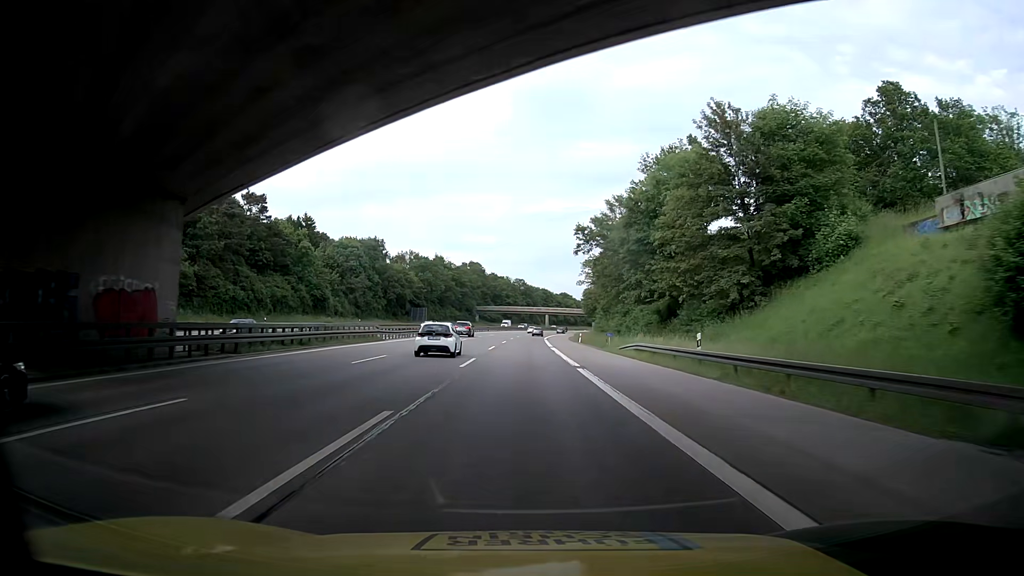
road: motorway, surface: asphalt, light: Day
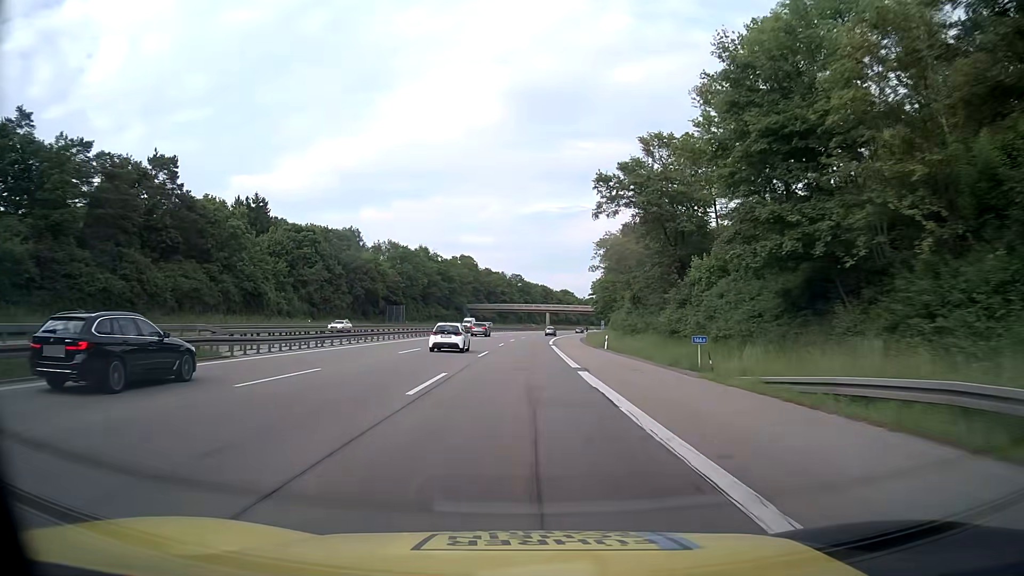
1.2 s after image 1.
(+0.2, +27.3) m; +1°
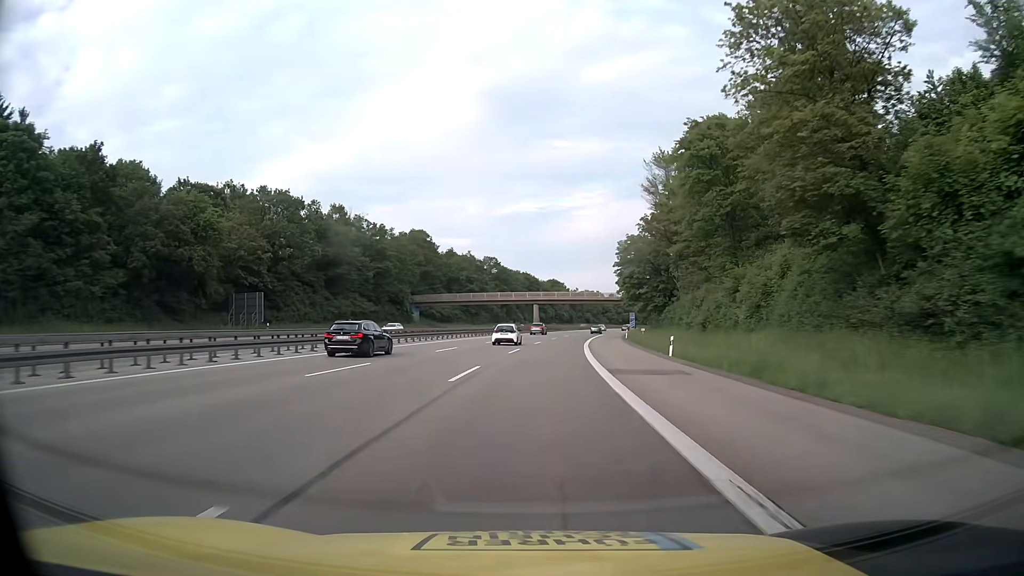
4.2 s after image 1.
(+0.9, +68.4) m; +2°
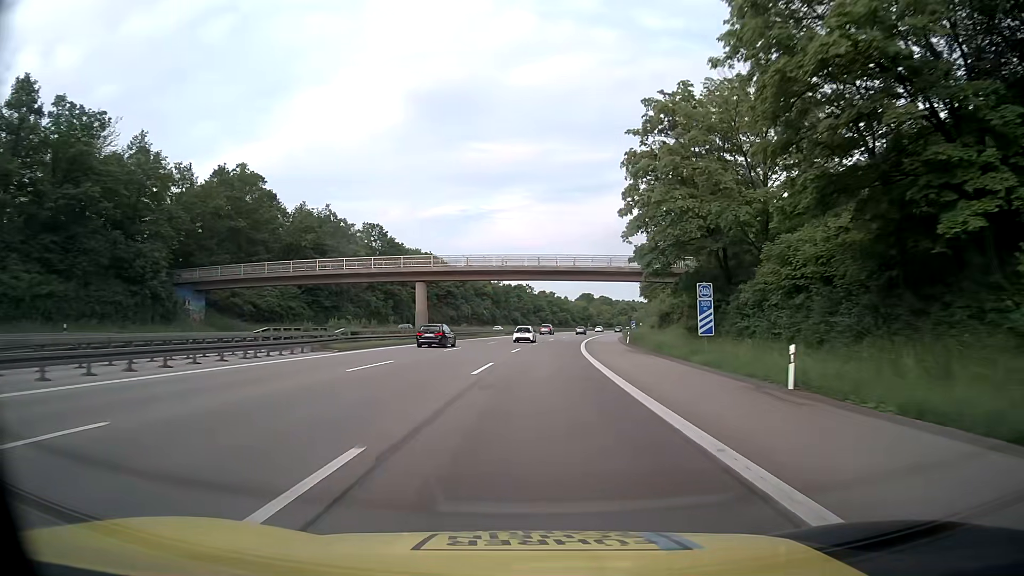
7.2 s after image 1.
(+3.9, +68.2) m; +7°
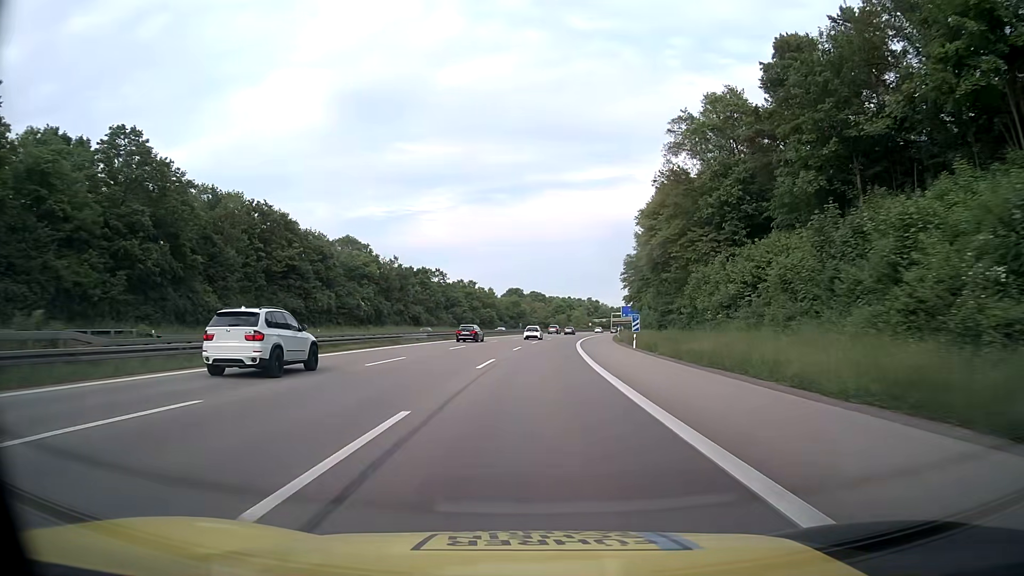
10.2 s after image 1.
(+3.6, +68.3) m; +7°
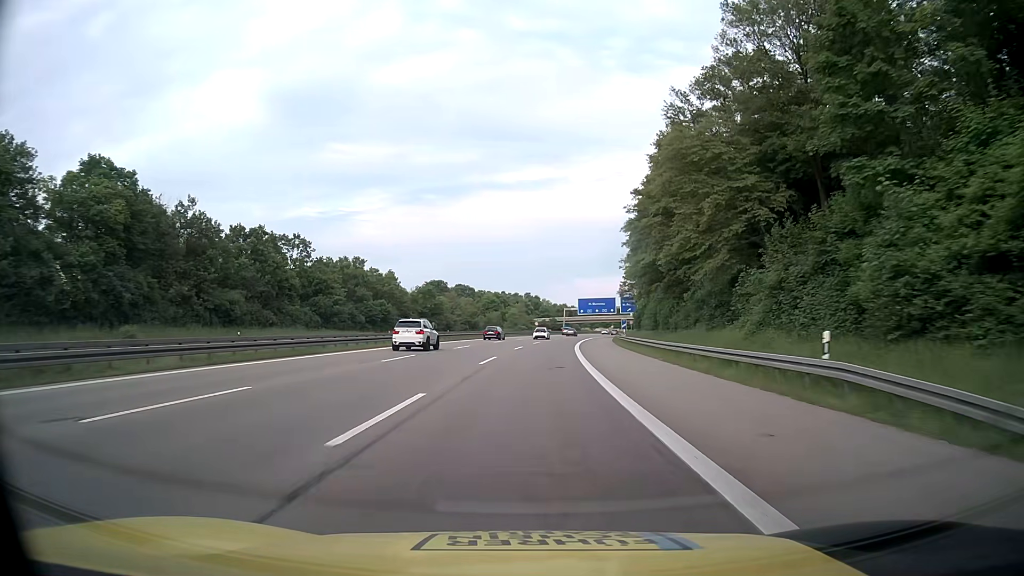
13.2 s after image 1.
(+3.2, +68.3) m; +5°
